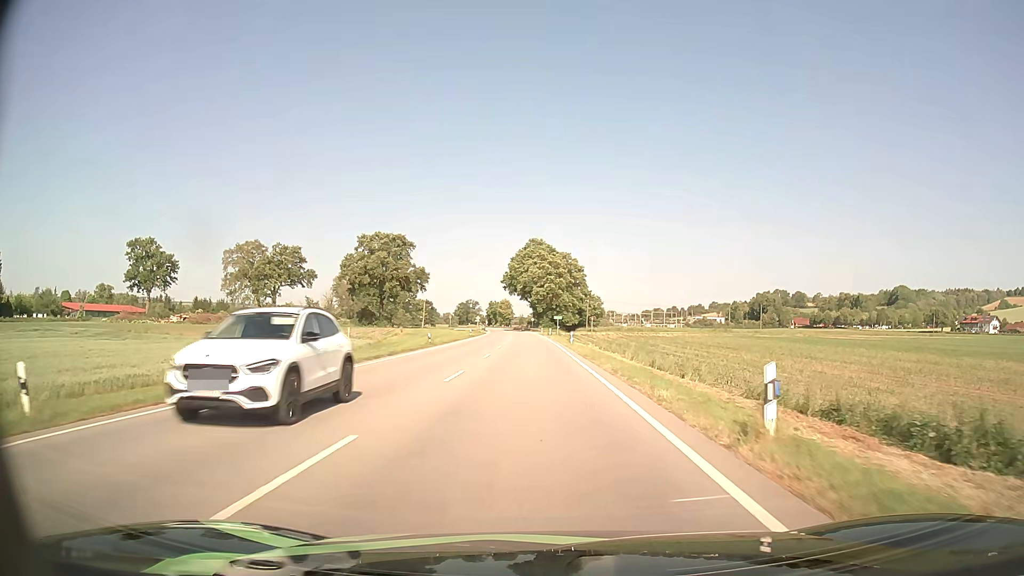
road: primary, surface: asphalt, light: Day
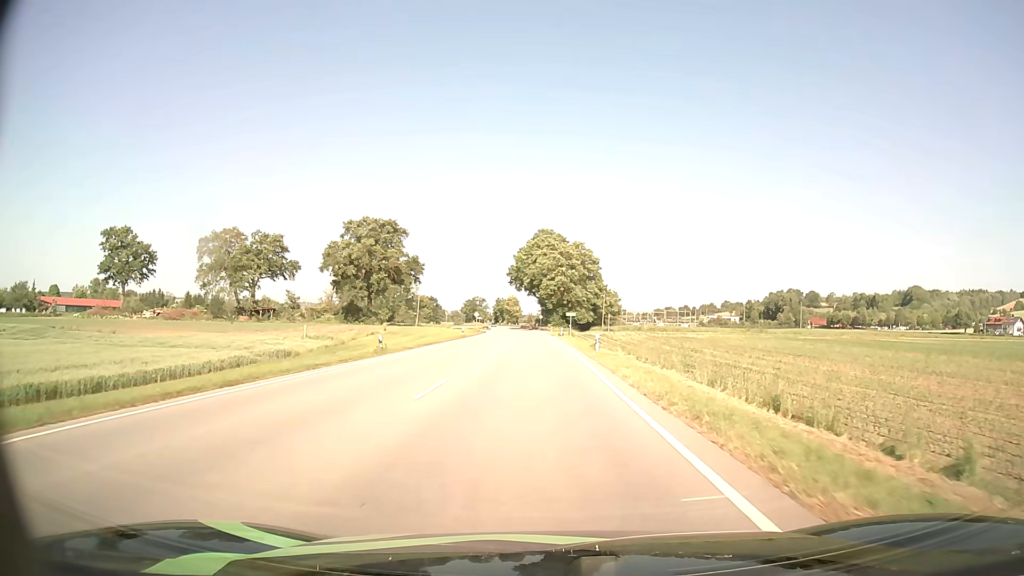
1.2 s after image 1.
(-0.1, +16.5) m; -1°
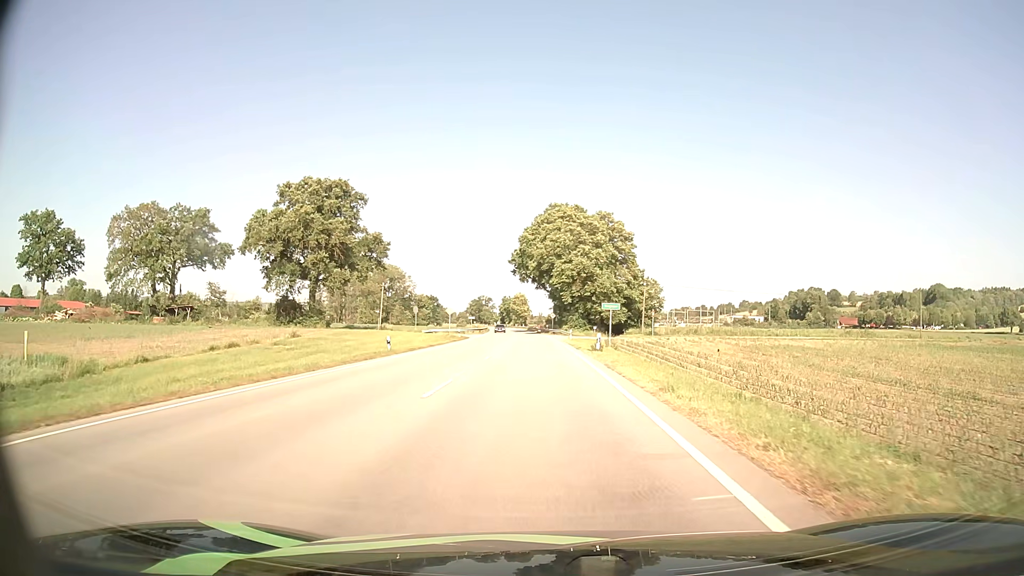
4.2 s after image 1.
(-0.4, +36.2) m; -1°
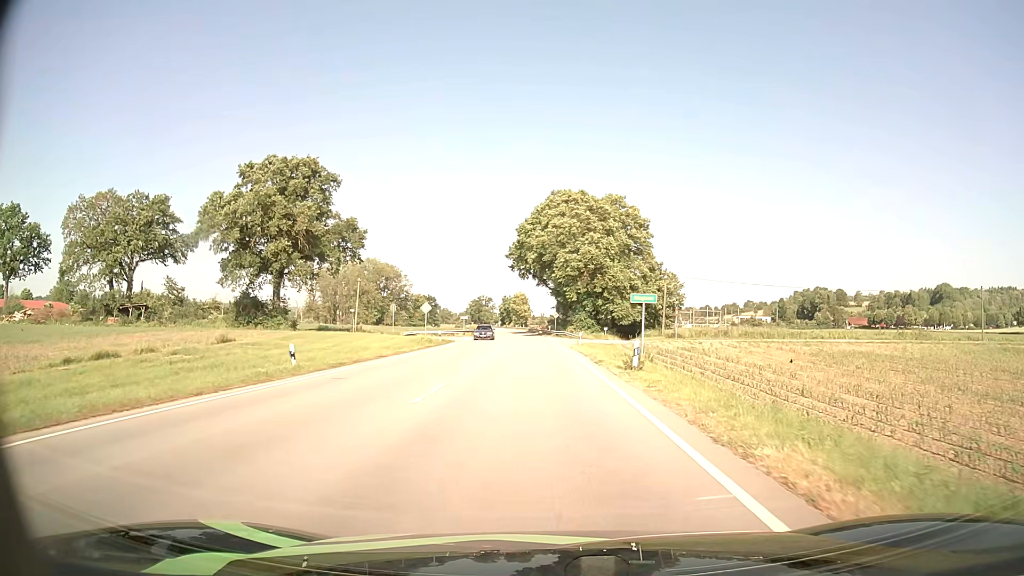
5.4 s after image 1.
(0.0, +12.8) m; 0°
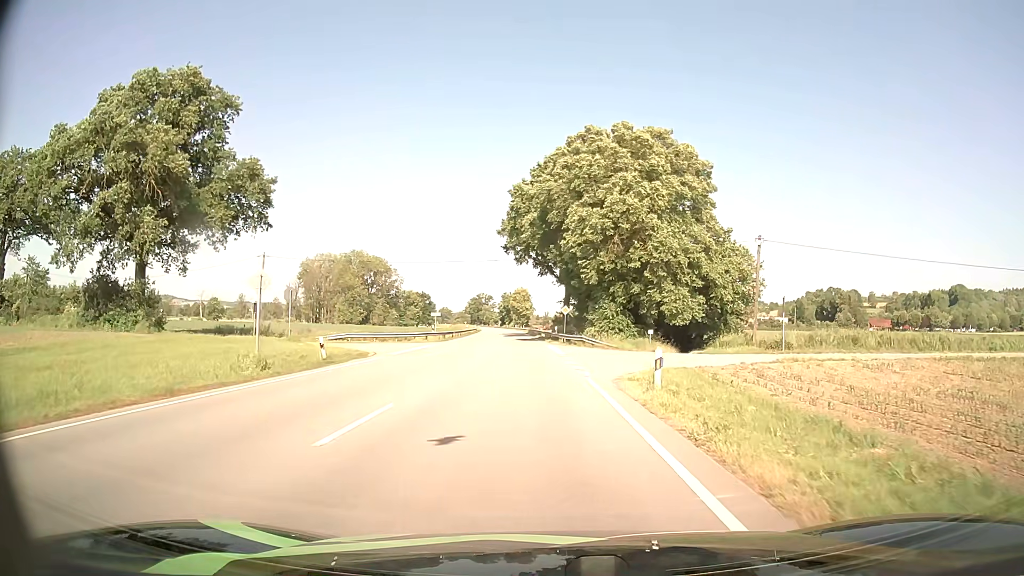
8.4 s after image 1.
(-0.1, +28.8) m; -1°
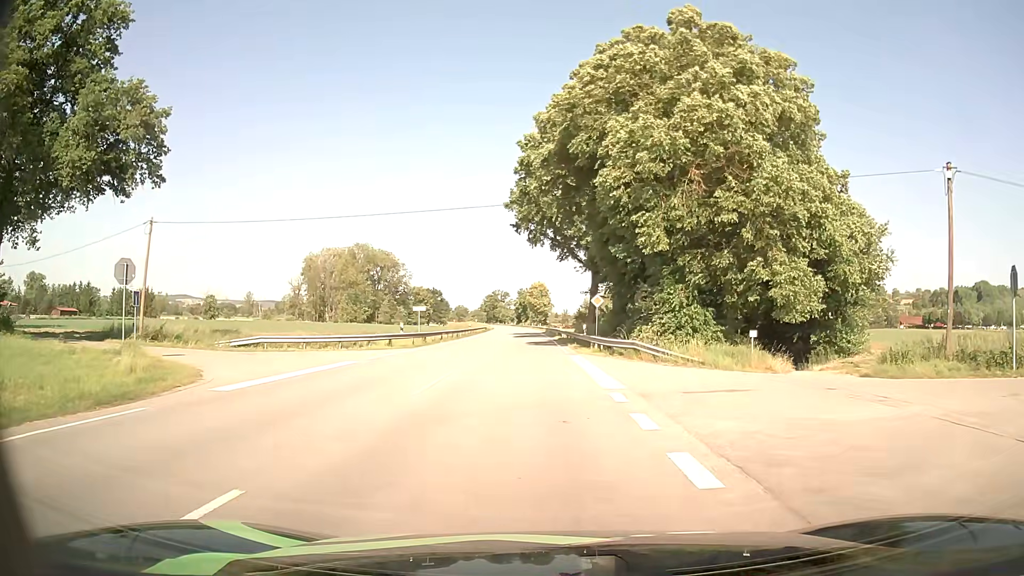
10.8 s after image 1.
(-0.1, +18.4) m; -1°
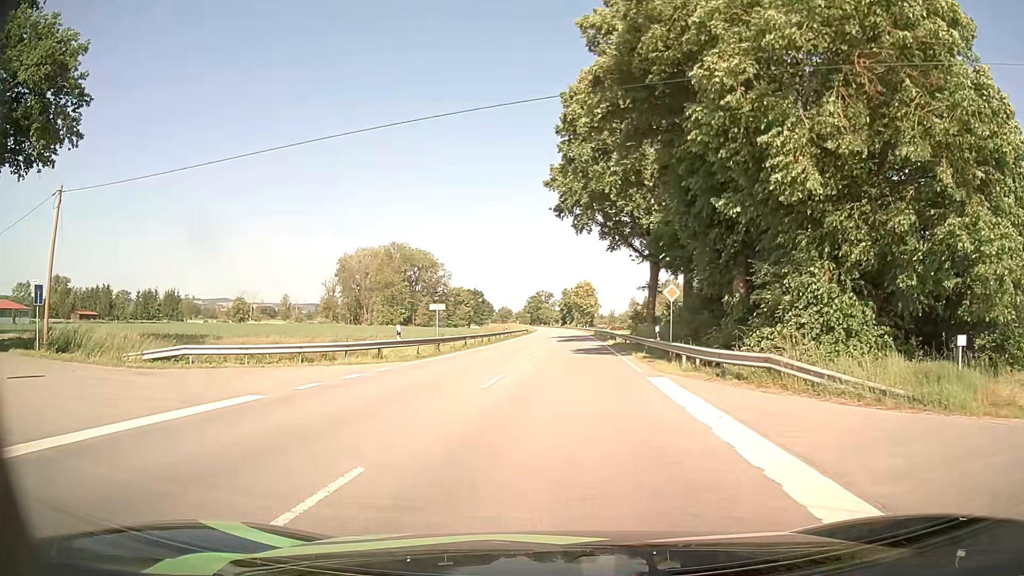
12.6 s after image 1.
(-0.3, +11.1) m; -3°
